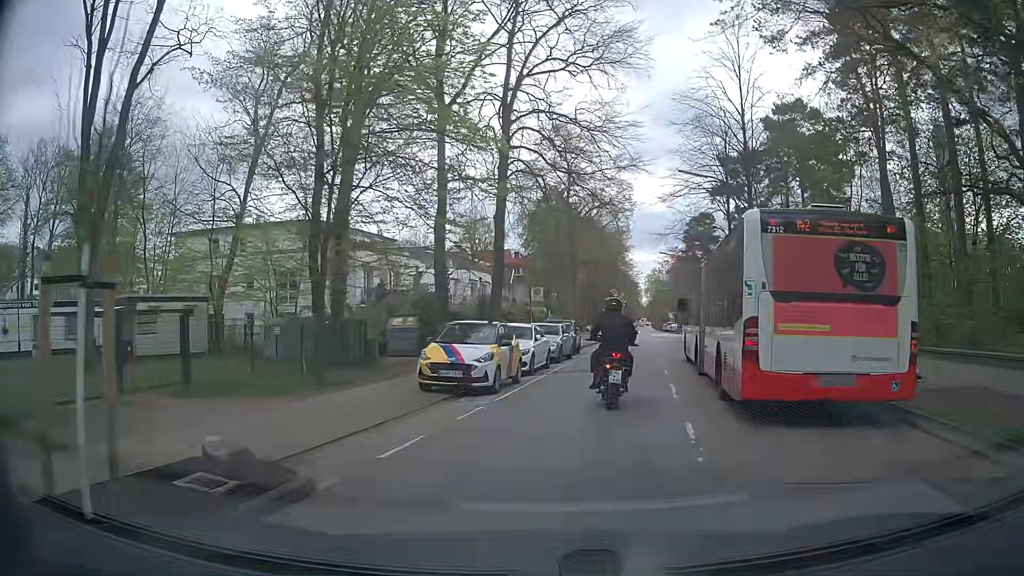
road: tertiary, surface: asphalt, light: Day
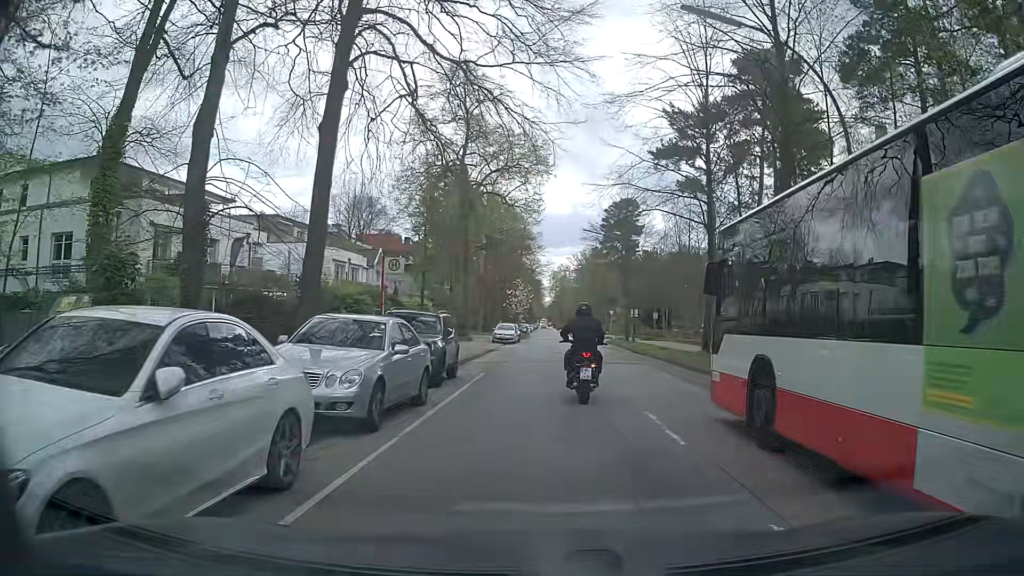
(+1.5, +16.4) m; +8°
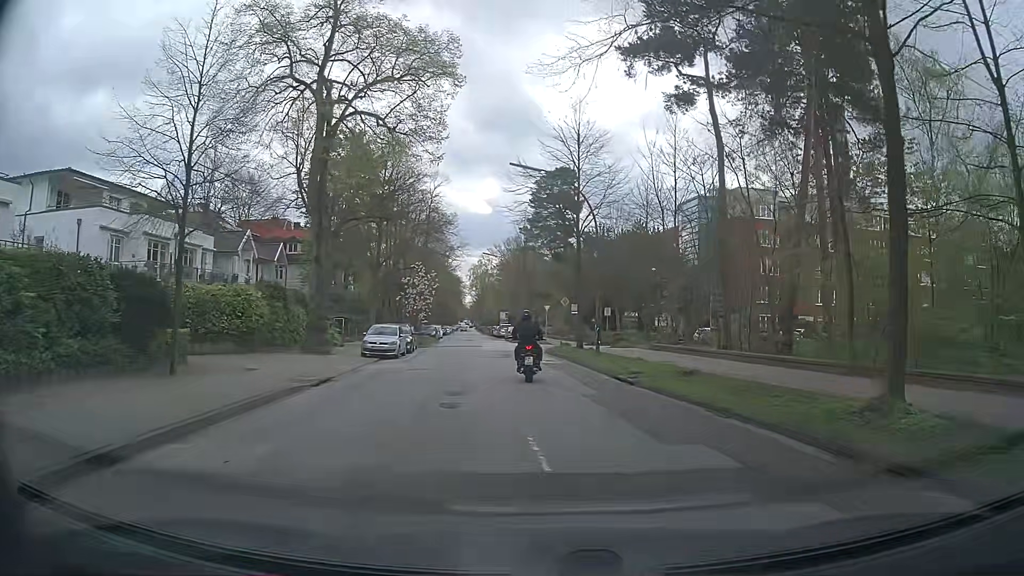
(+1.8, +19.5) m; +8°
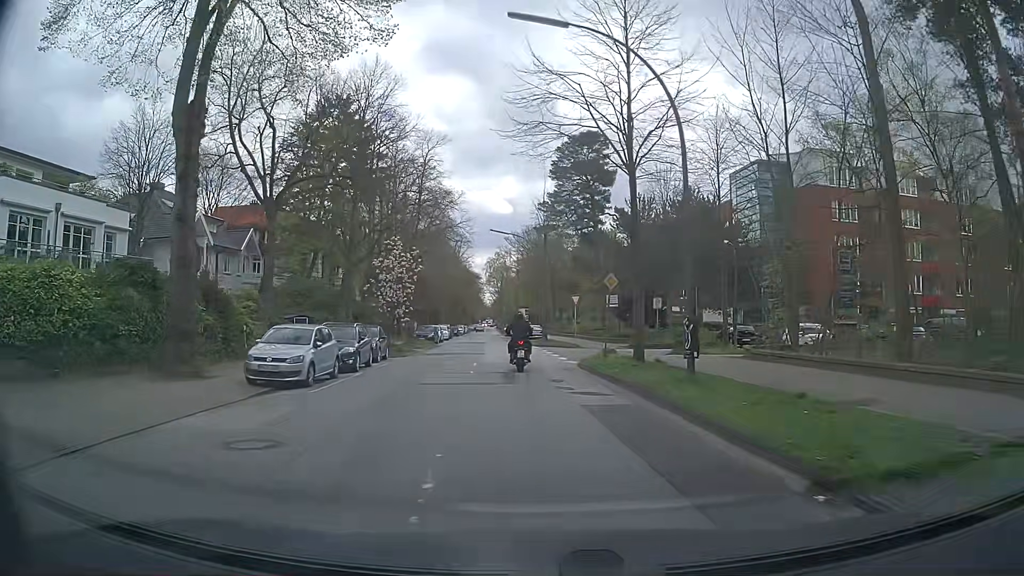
(0.0, +13.9) m; -1°
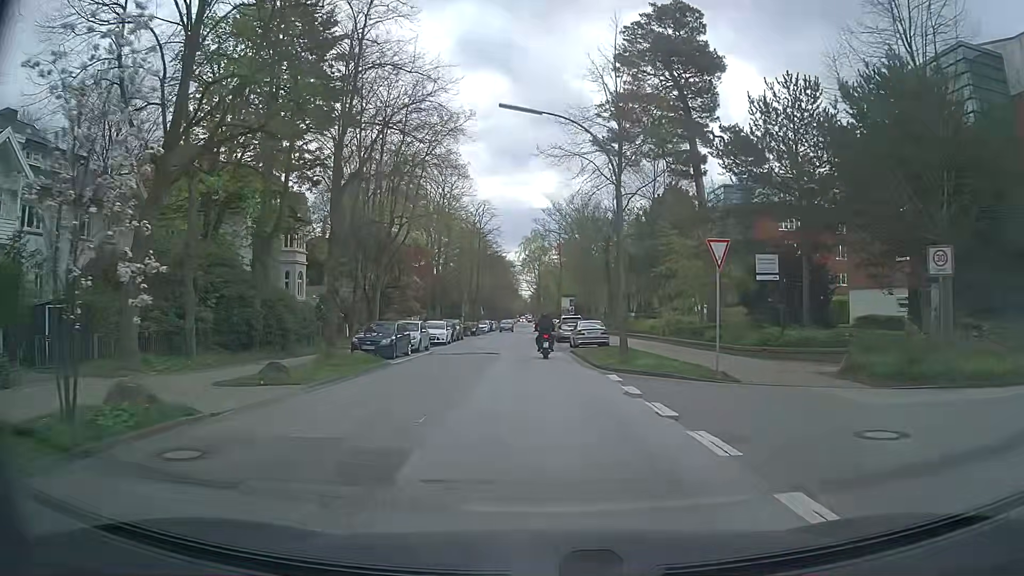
(-0.8, +26.4) m; -4°
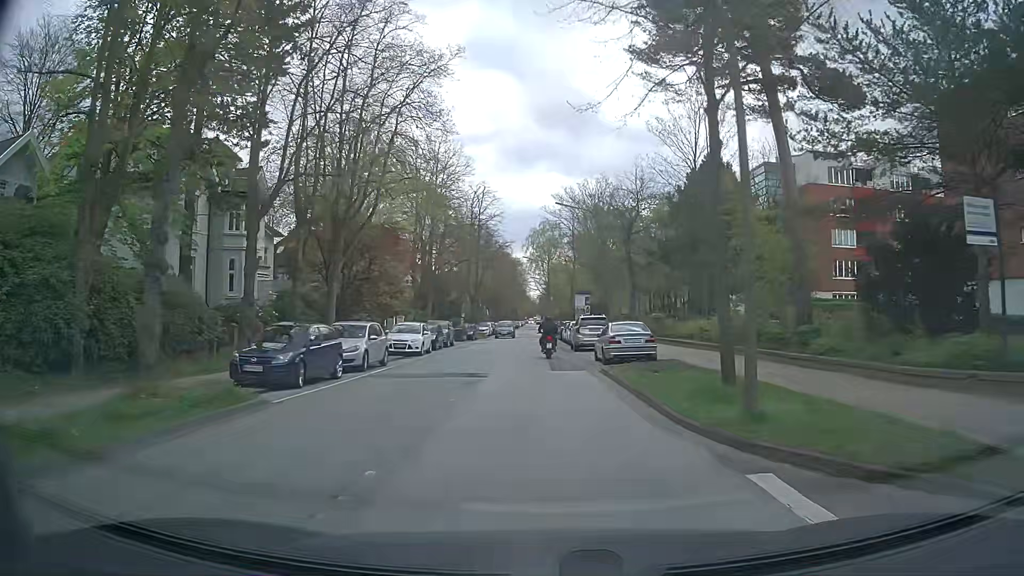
(0.0, +11.4) m; 0°
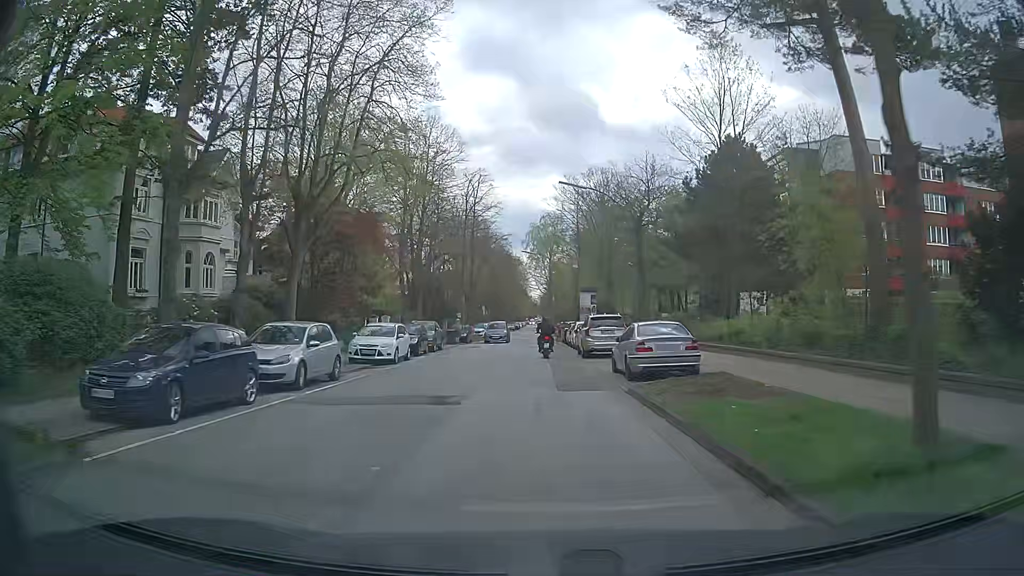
(-0.1, +5.8) m; 0°
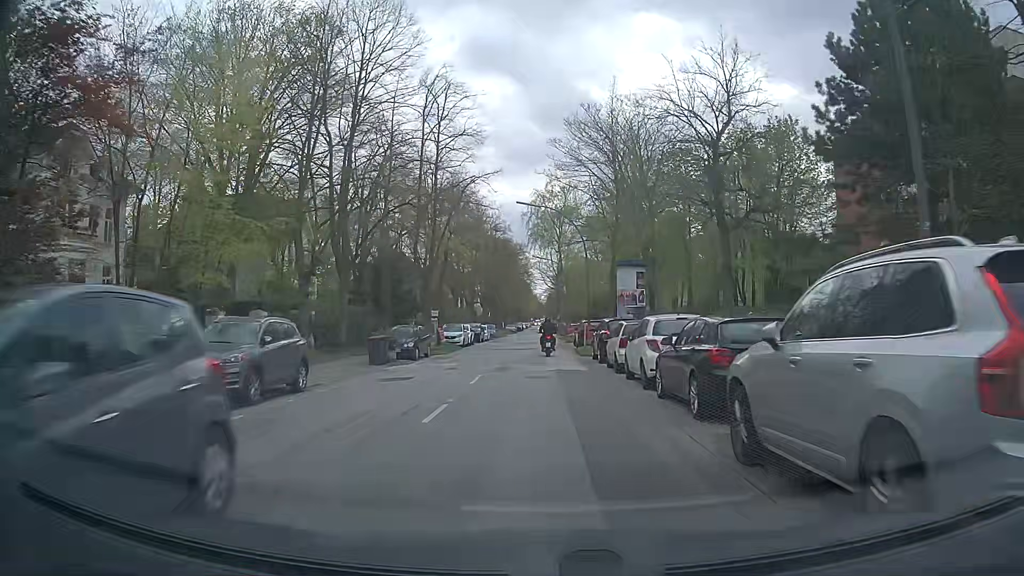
(-0.2, +24.1) m; -1°
(0, +10) (0, +20) (0, +30) (0, +40) (0, +50) (0, +60) (0, +70) (0, +80) (0, +90) (0, +100) m
